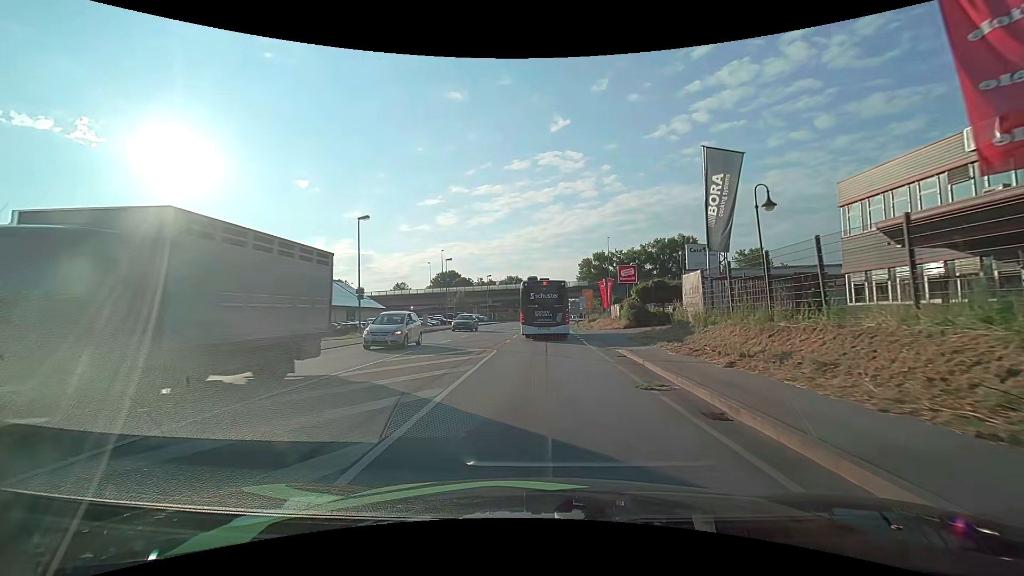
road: primary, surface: asphalt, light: Day
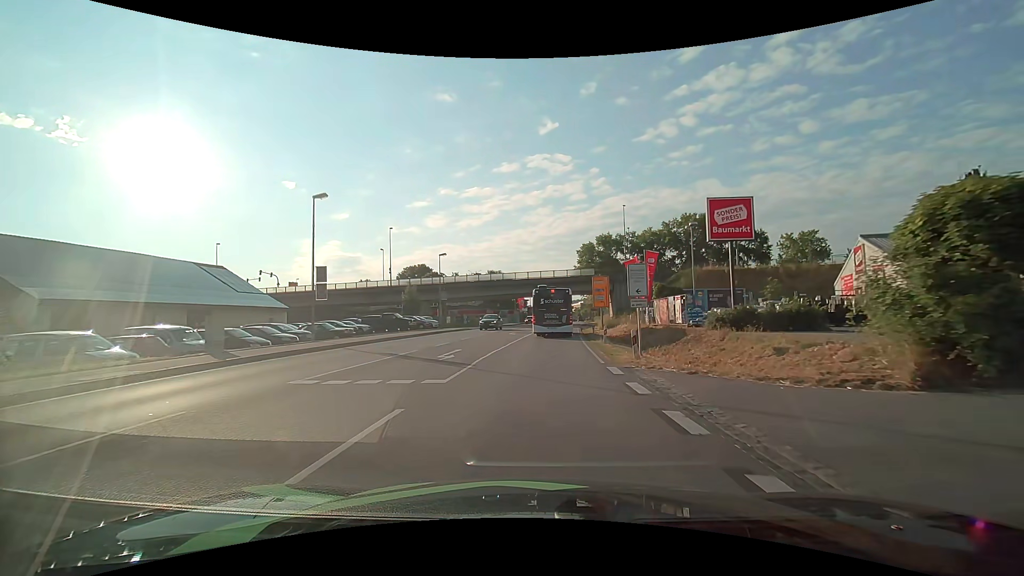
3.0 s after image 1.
(+0.5, +32.7) m; +1°
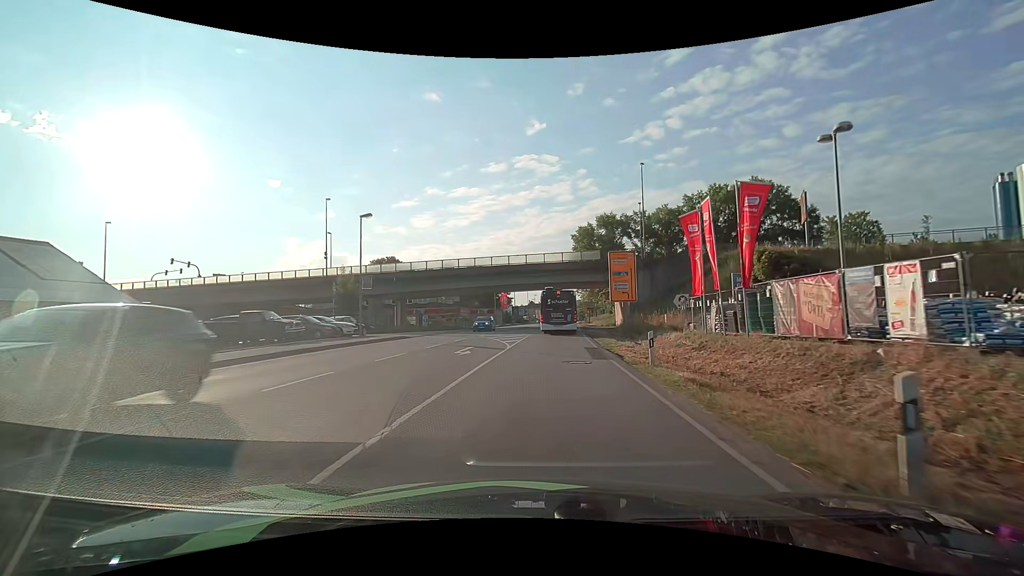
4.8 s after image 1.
(+0.2, +20.7) m; +2°
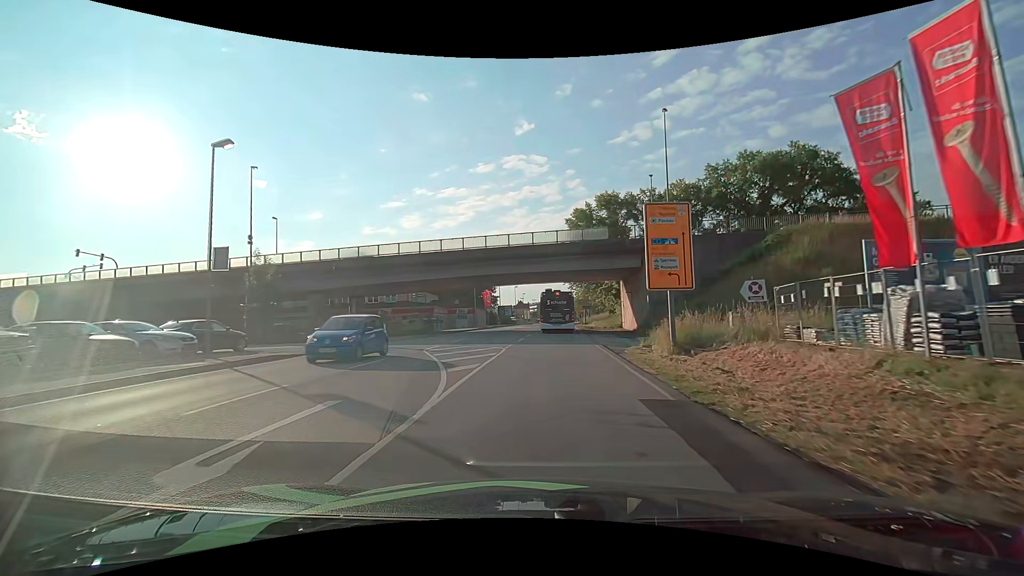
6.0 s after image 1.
(+0.1, +14.1) m; +1°
(0, +10) (0, +20) (0, +30) (+1, +40) (+1, +50) (+1, +60) (+1, +70) (+1, +80) (0, +90) (+1, +100) m
